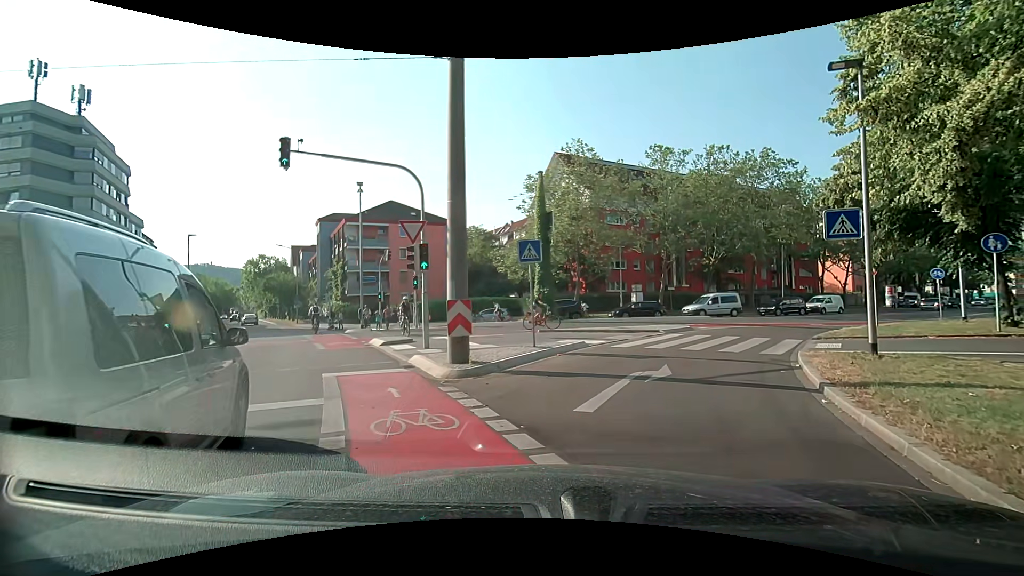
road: secondary_link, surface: asphalt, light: Day
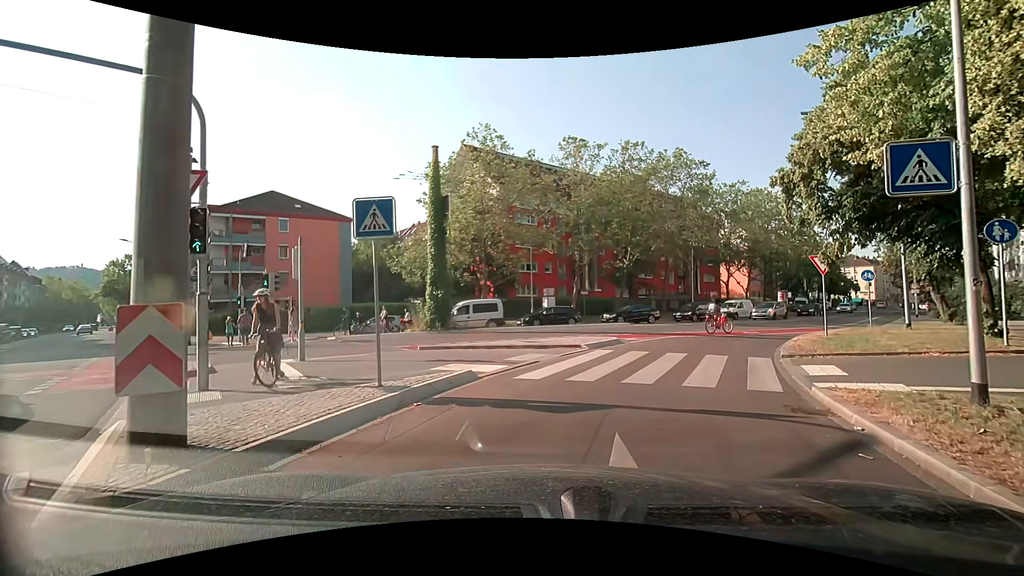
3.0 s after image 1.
(+0.8, +5.7) m; +9°
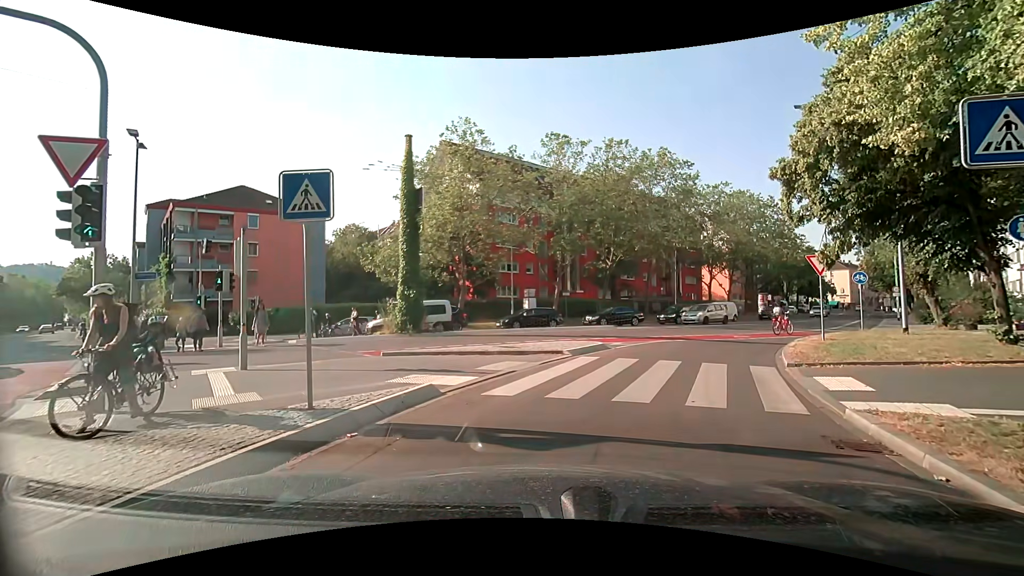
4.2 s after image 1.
(0.0, +1.5) m; -1°
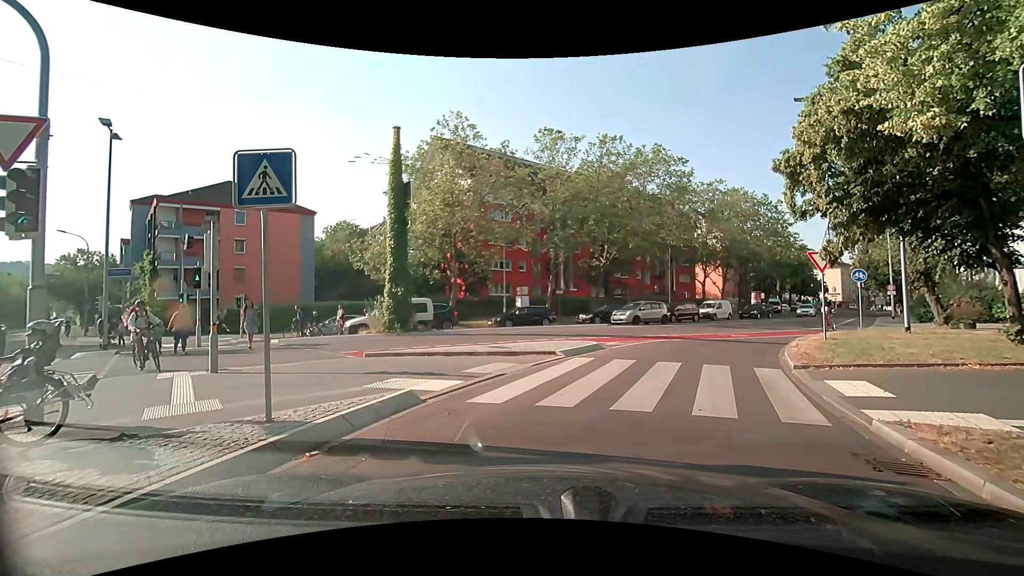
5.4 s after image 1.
(0.0, +0.7) m; 0°
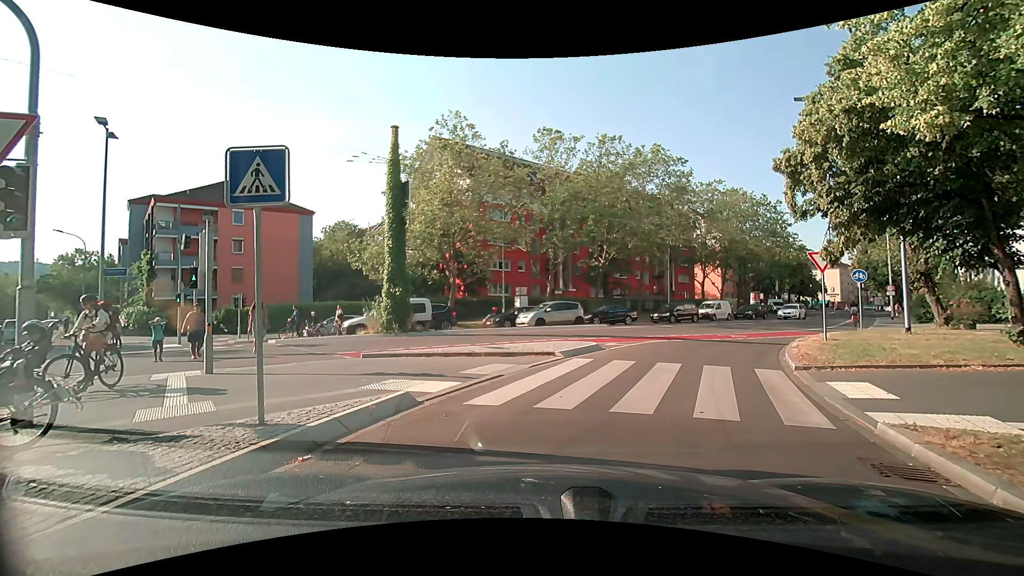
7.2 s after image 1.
(0.0, +0.2) m; 0°
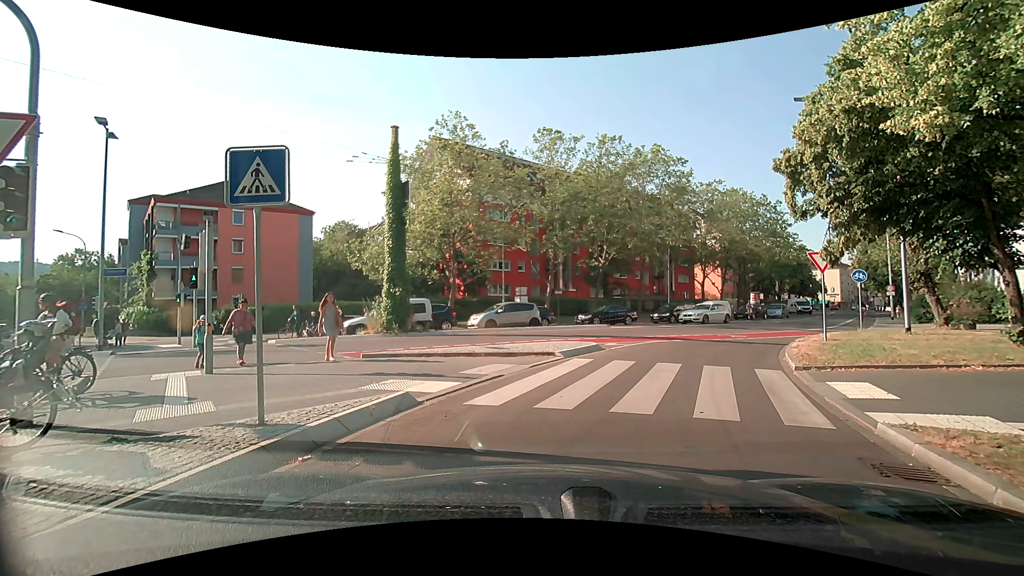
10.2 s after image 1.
(0.0, 0.0) m; 0°
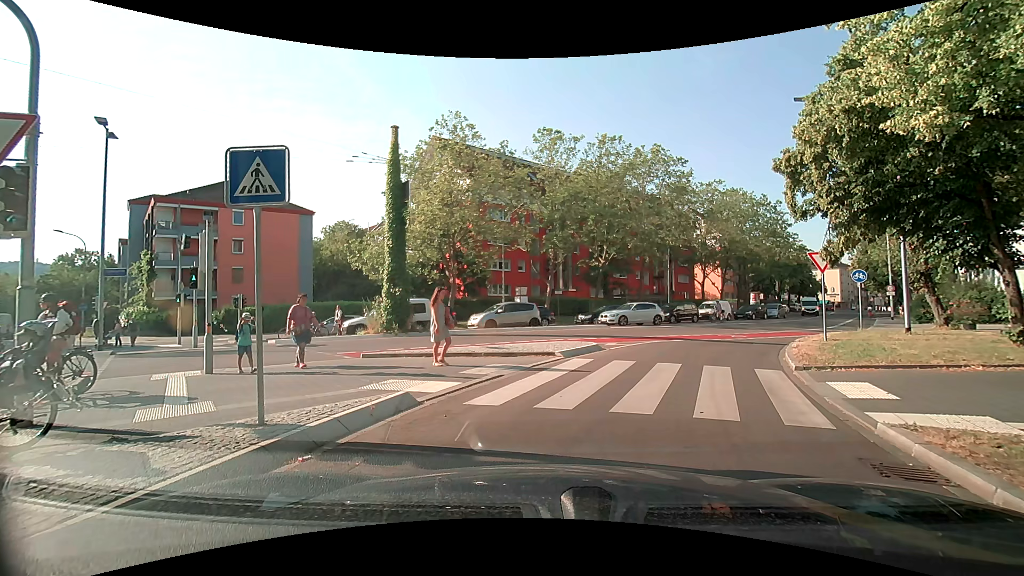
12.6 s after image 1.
(0.0, 0.0) m; 0°
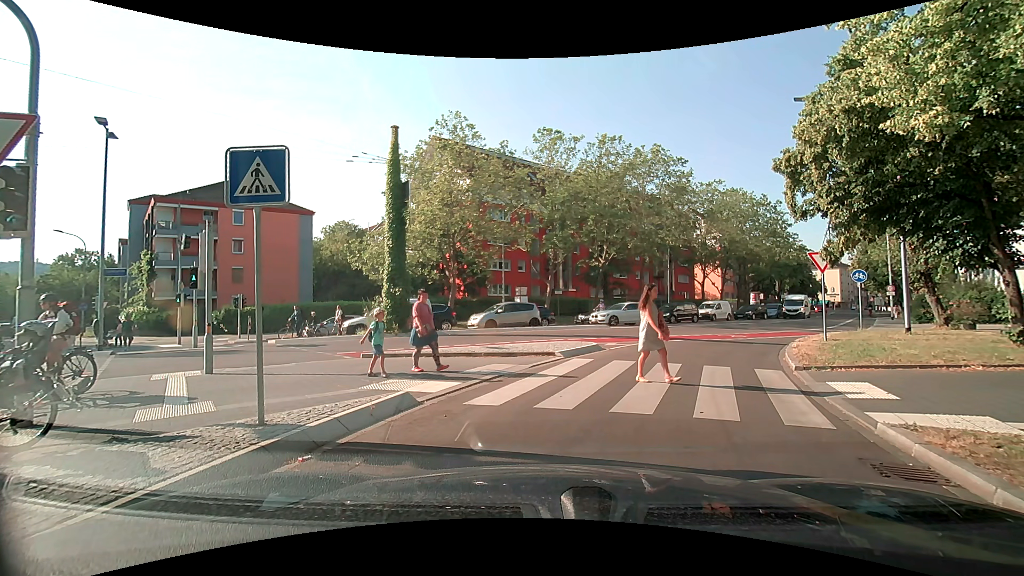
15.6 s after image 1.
(0.0, 0.0) m; 0°
